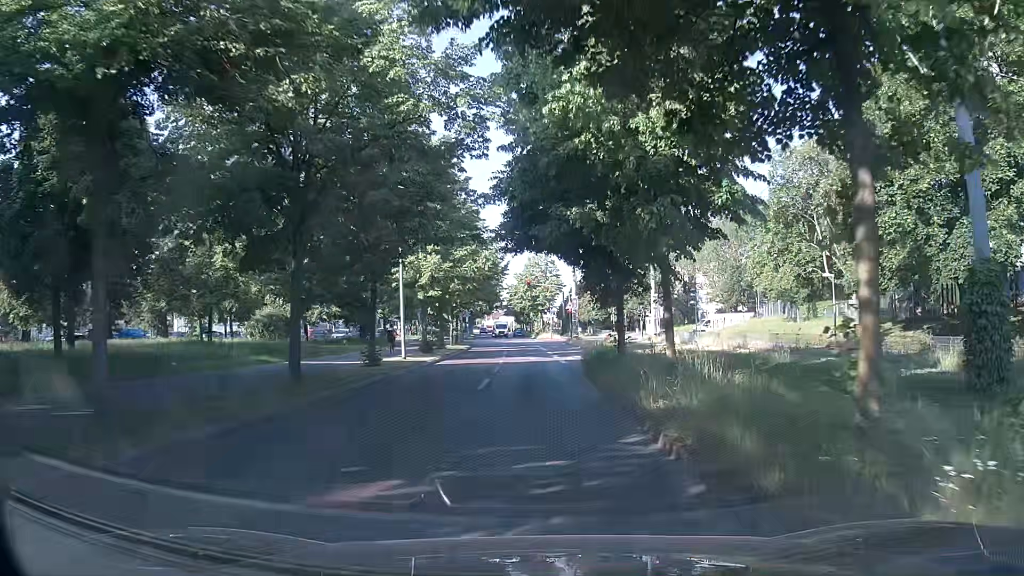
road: residential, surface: asphalt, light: Day
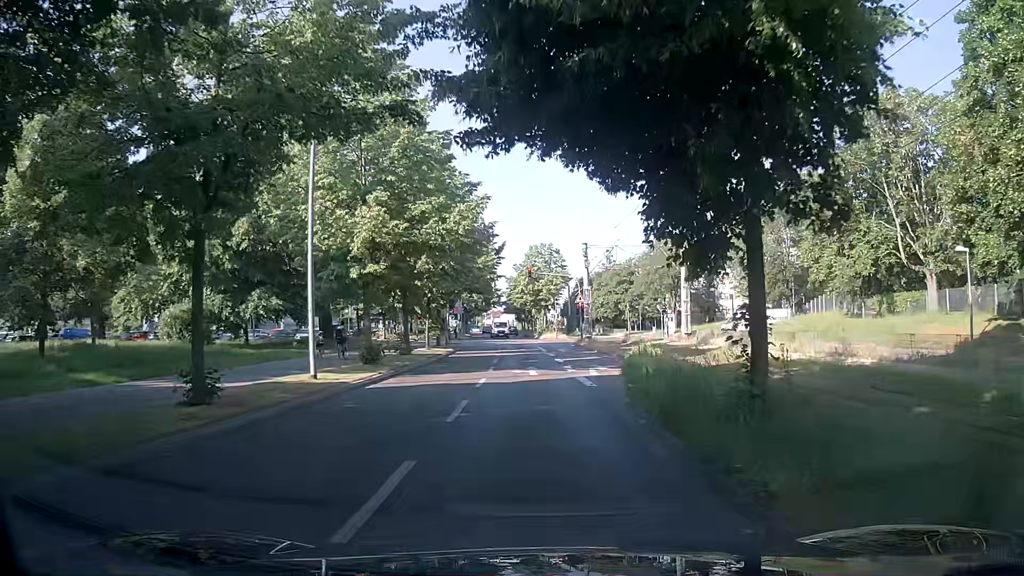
(-0.2, +11.8) m; -1°
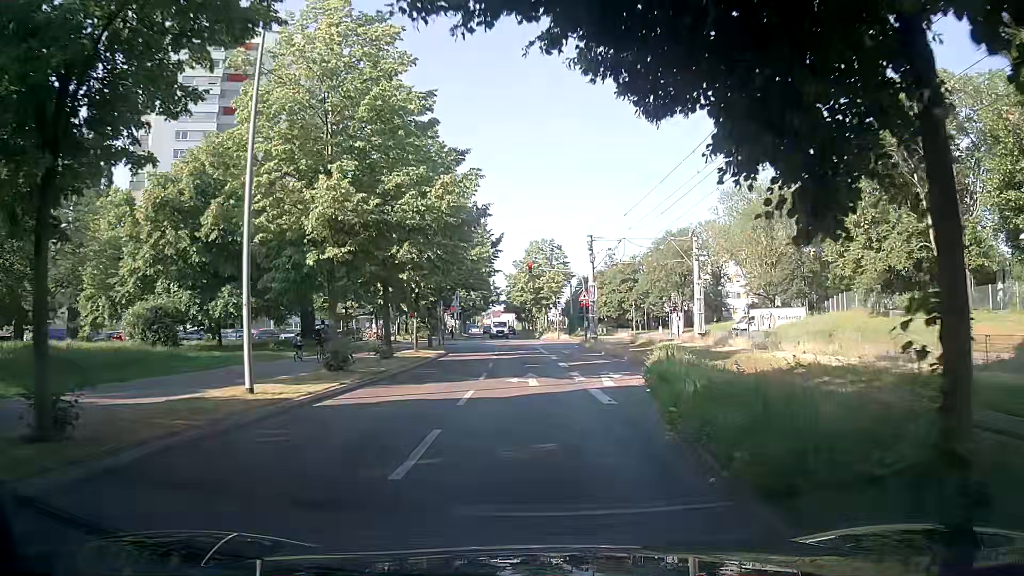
(0.0, +3.9) m; +1°
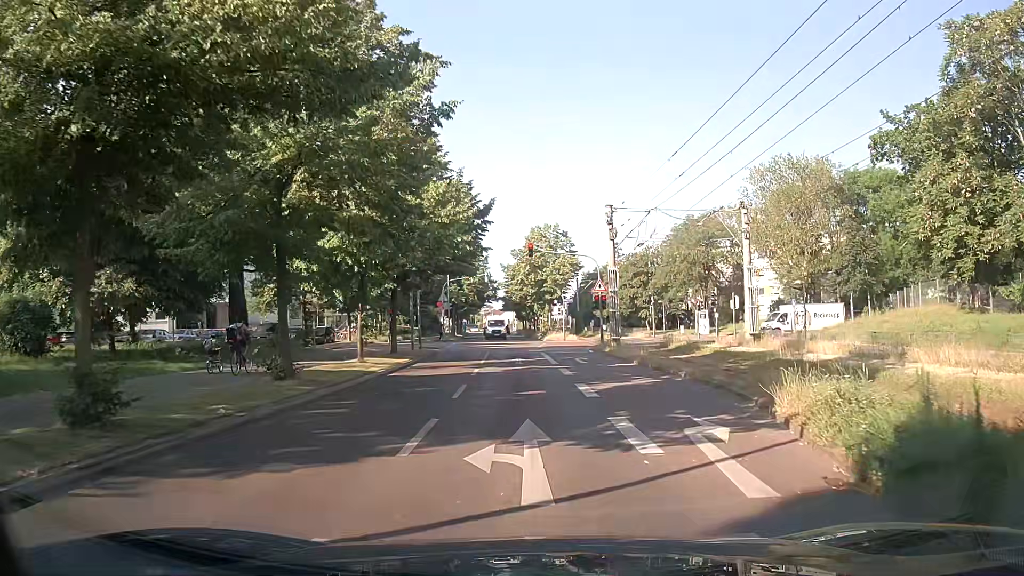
(-0.2, +10.7) m; -1°
